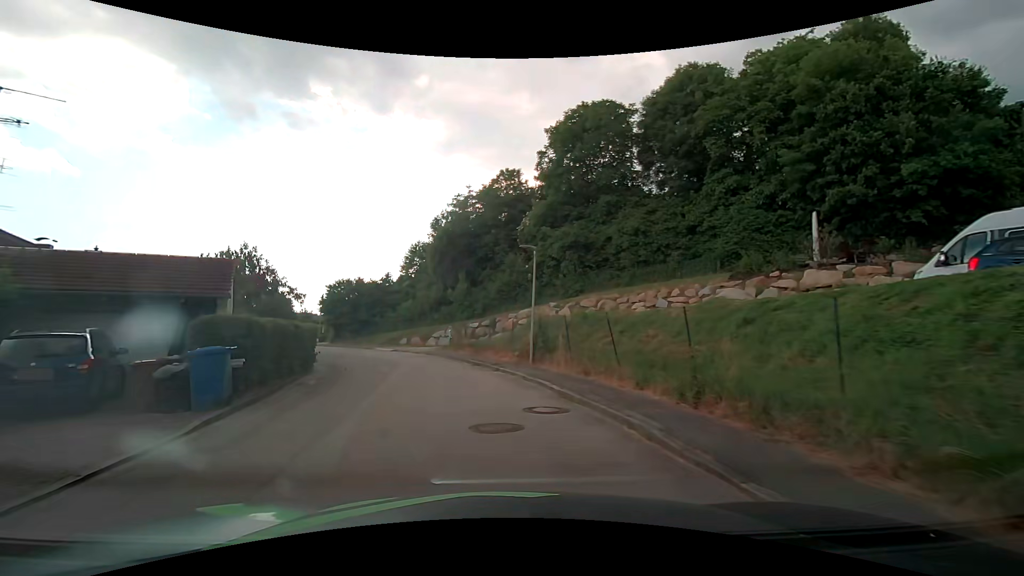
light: Day
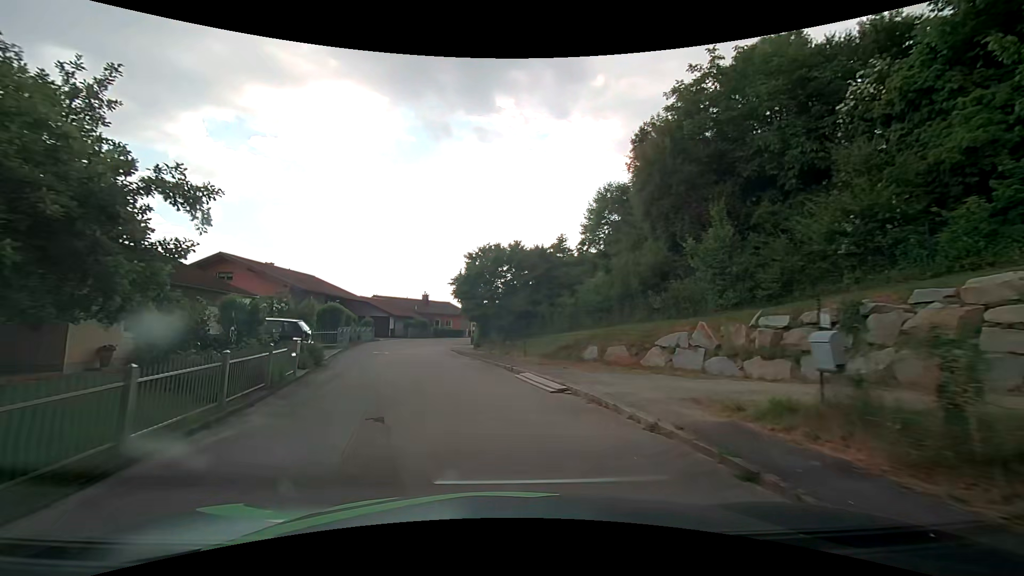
(-3.8, +22.5) m; -19°
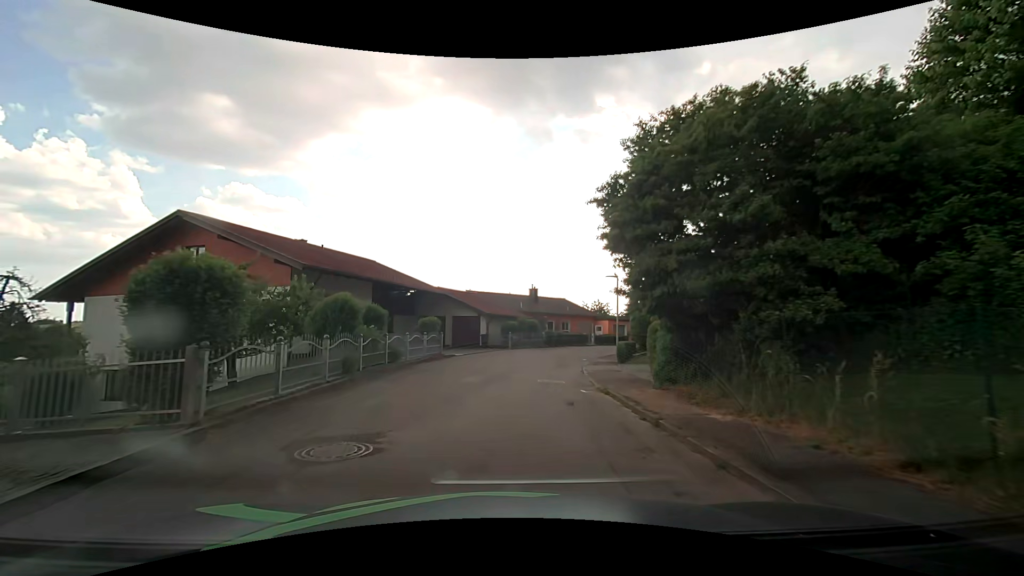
(-3.1, +19.3) m; -14°
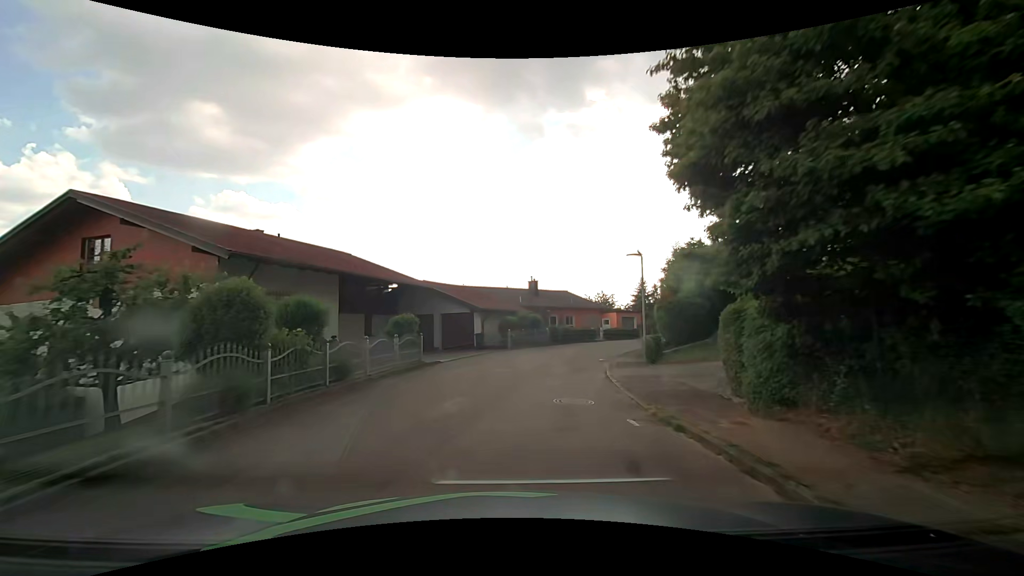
(0.0, +5.0) m; +2°
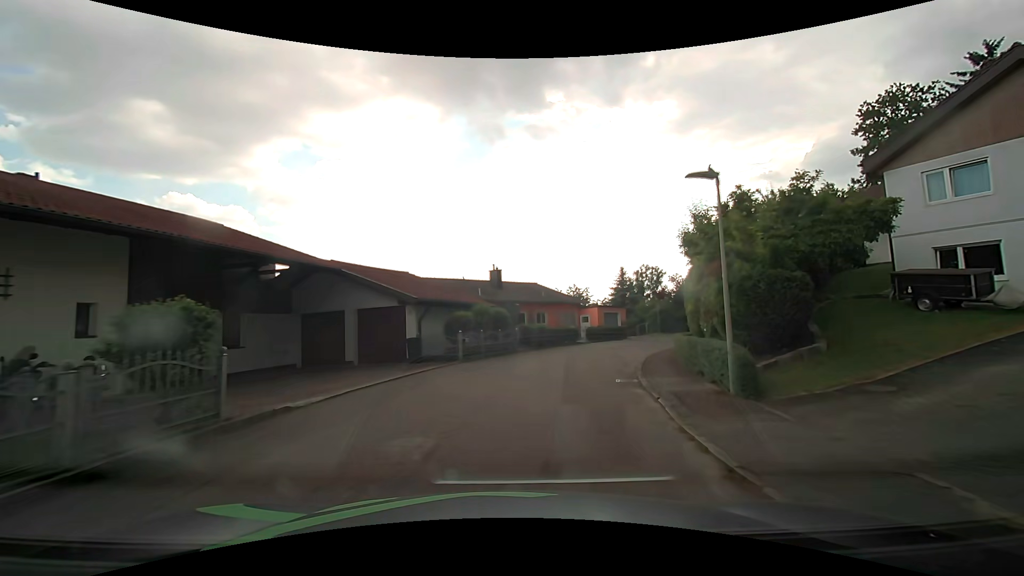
(0.0, +10.1) m; +3°
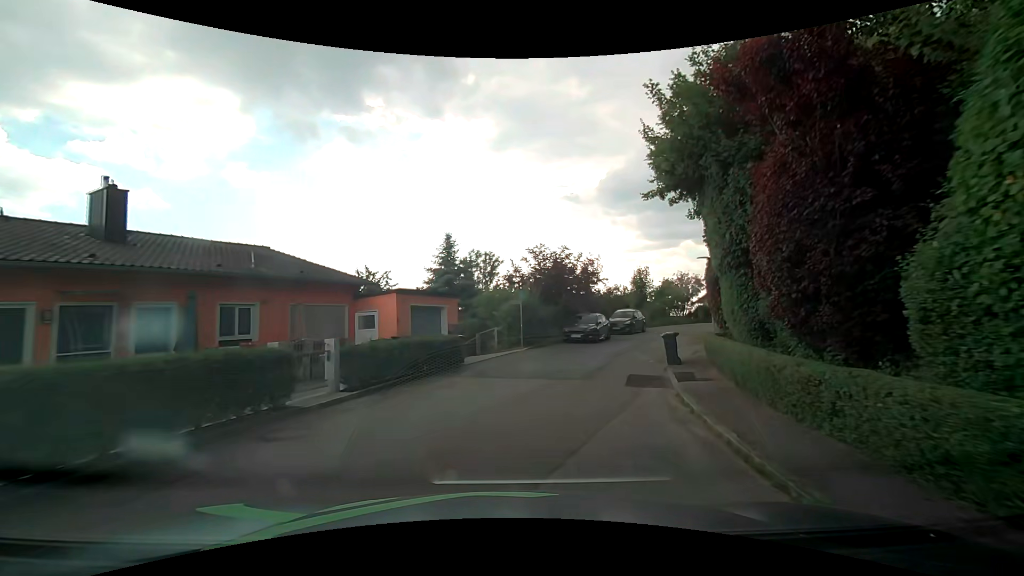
(+4.1, +23.9) m; +21°
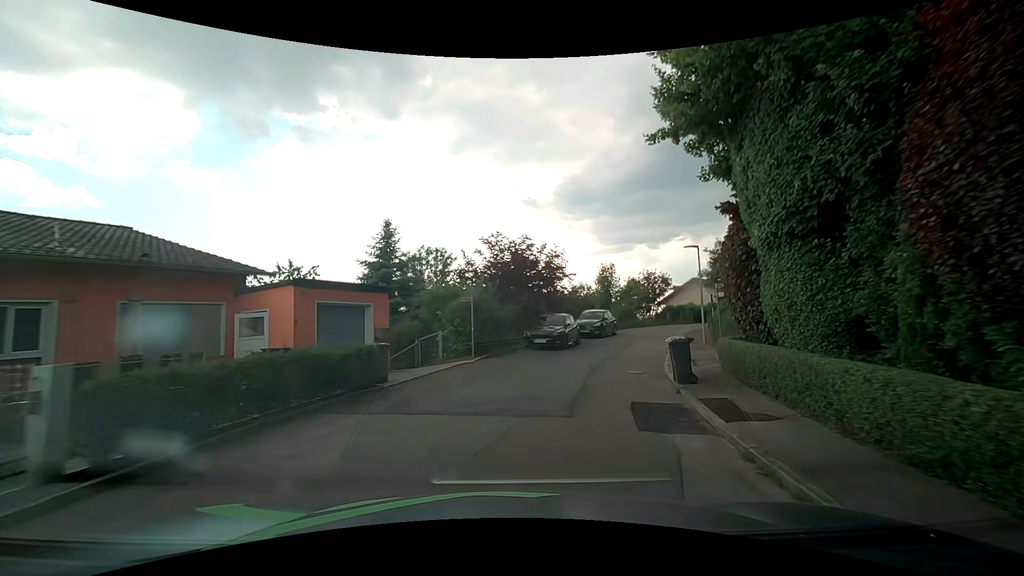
(+0.2, +4.8) m; +5°
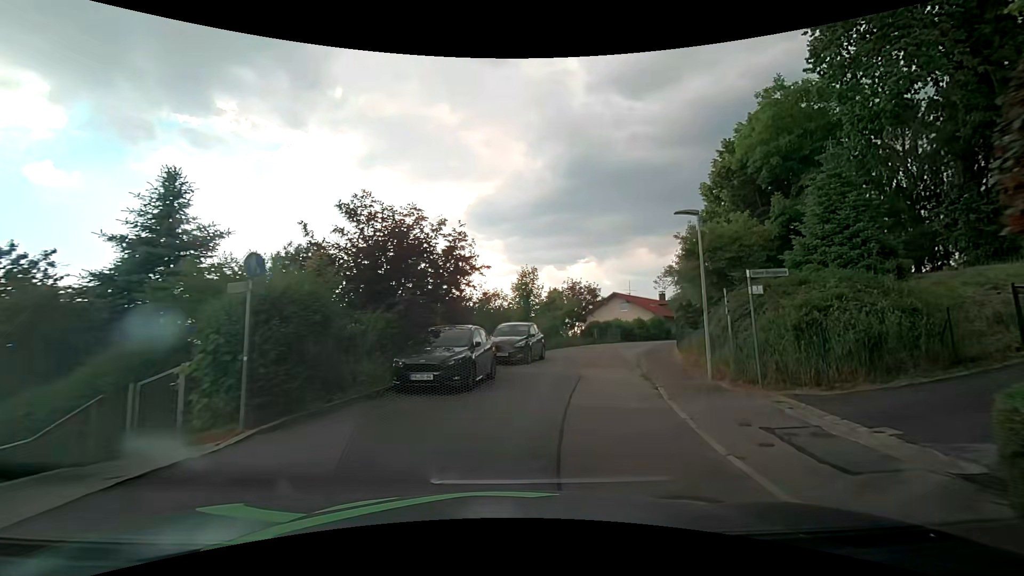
(+0.8, +9.8) m; +11°
(+1, +10) (+3, +20) (+6, +29) (+9, +39) (+14, +47) (+20, +56) (+26, +64) (+32, +71) (+40, +78) (+48, +84) m
